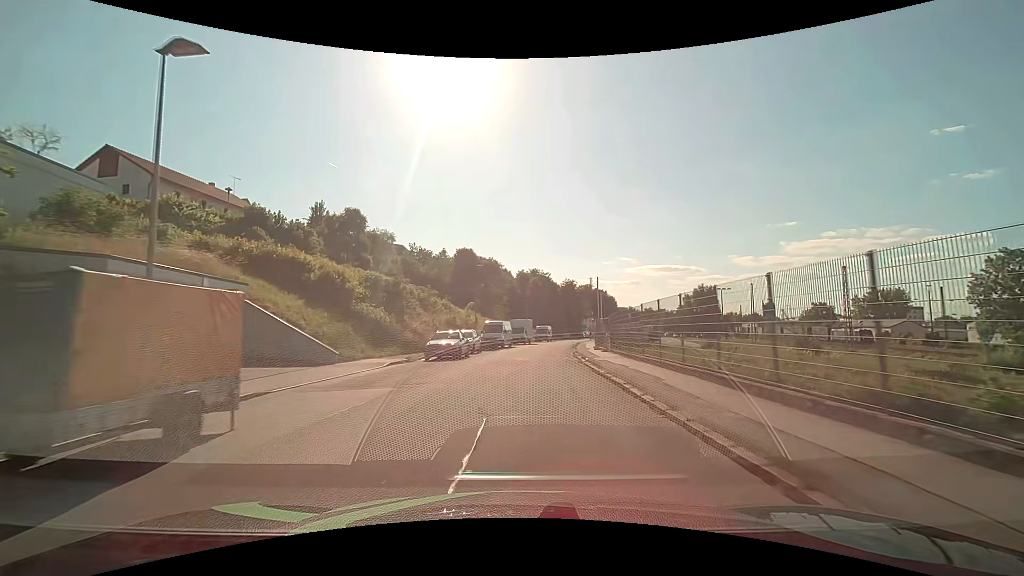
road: residential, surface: asphalt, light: Day
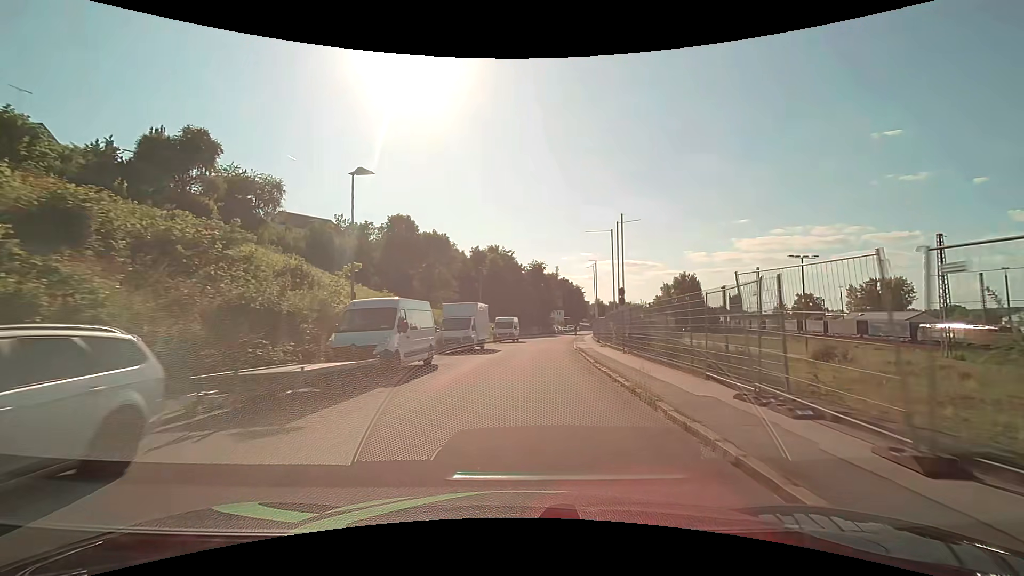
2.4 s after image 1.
(+1.0, +28.5) m; +5°
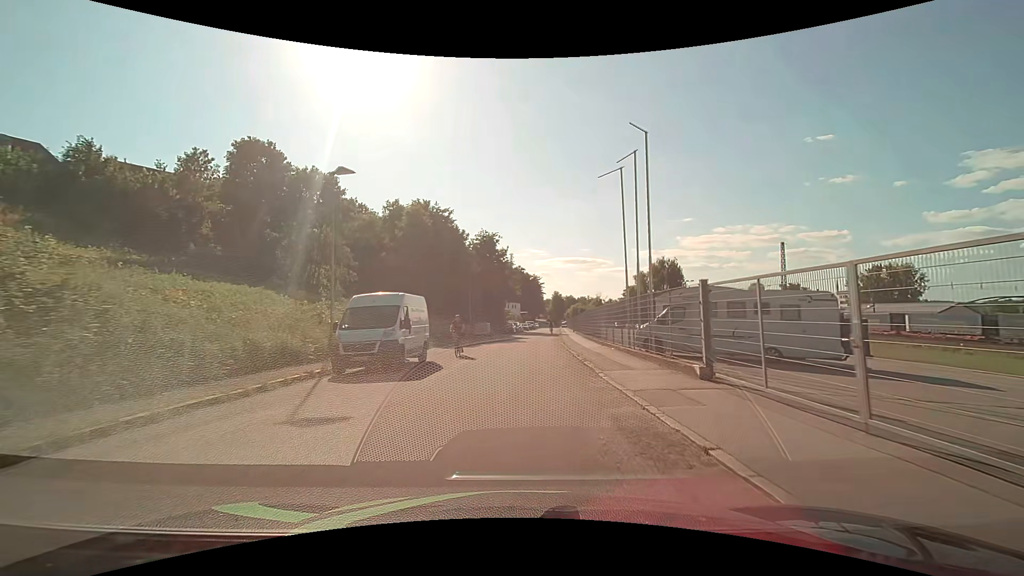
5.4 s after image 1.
(+1.5, +32.7) m; +6°
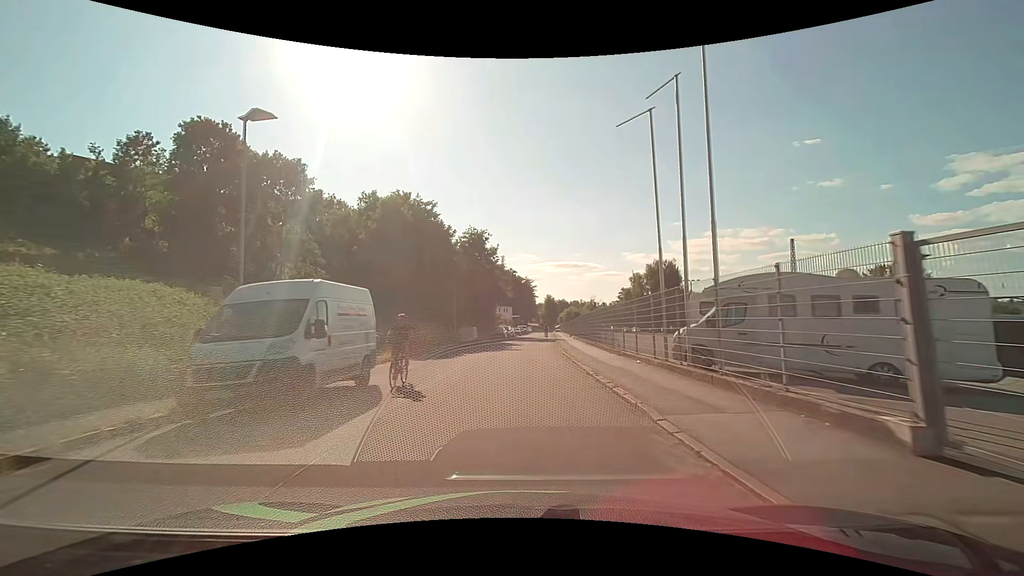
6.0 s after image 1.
(0.0, +6.2) m; +1°
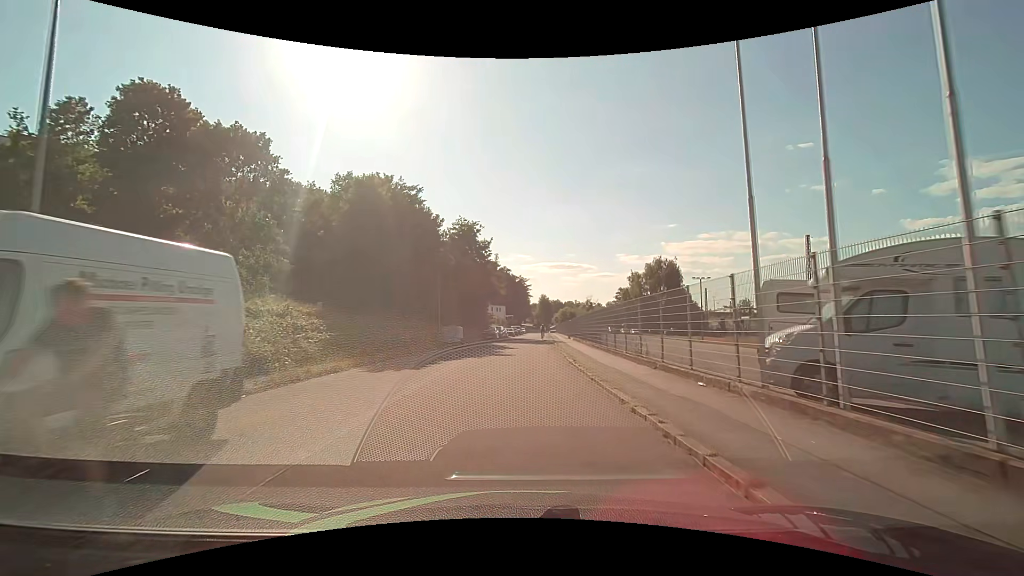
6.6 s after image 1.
(0.0, +6.1) m; 0°
(0, +10) (0, +20) (+1, +30) (+1, +40) (+2, +50) (+2, +60) (+3, +70) (+4, +80) (+4, +90) (+5, +100) m
